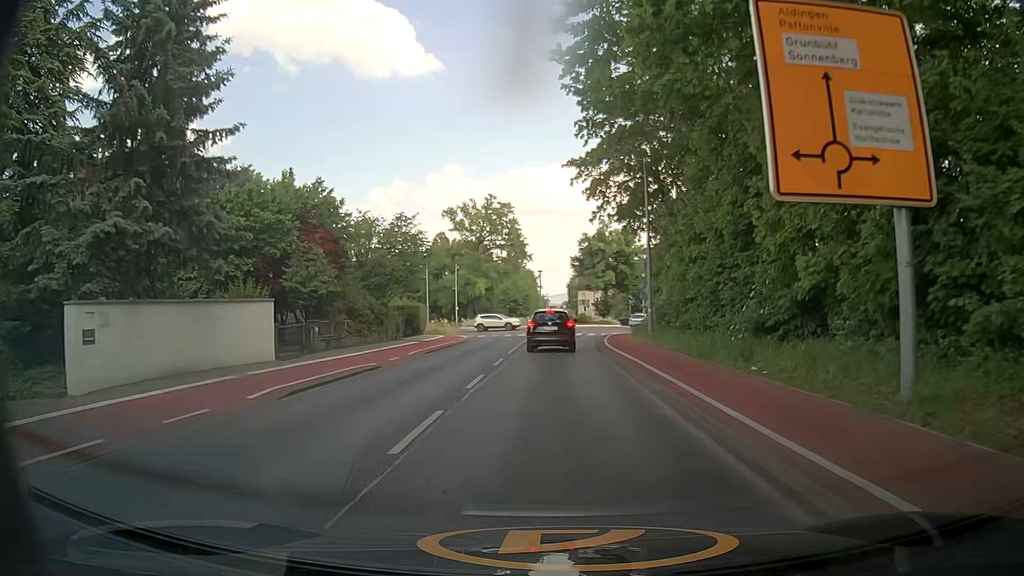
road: secondary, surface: asphalt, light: Day
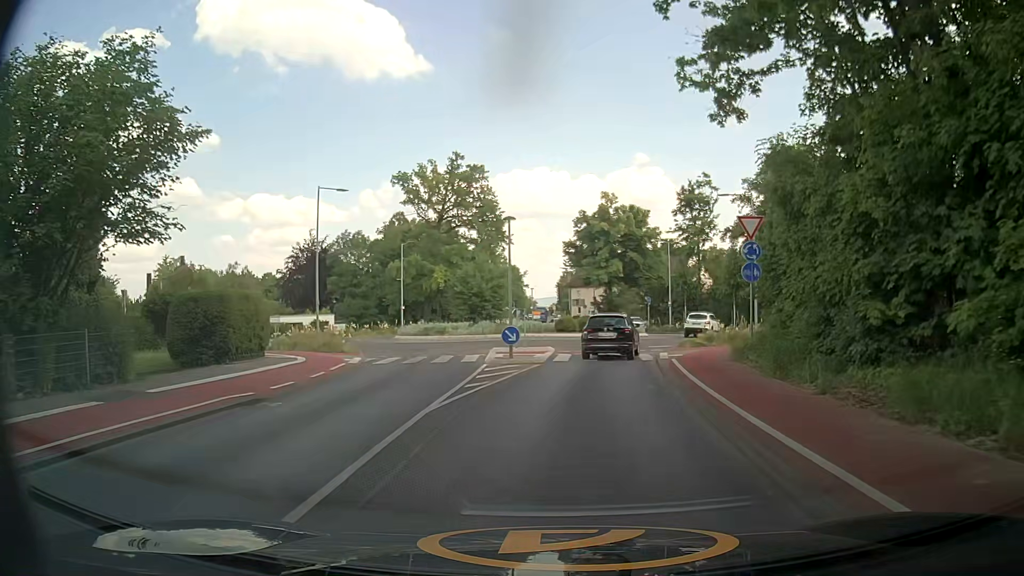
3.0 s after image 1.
(0.0, +26.8) m; +1°
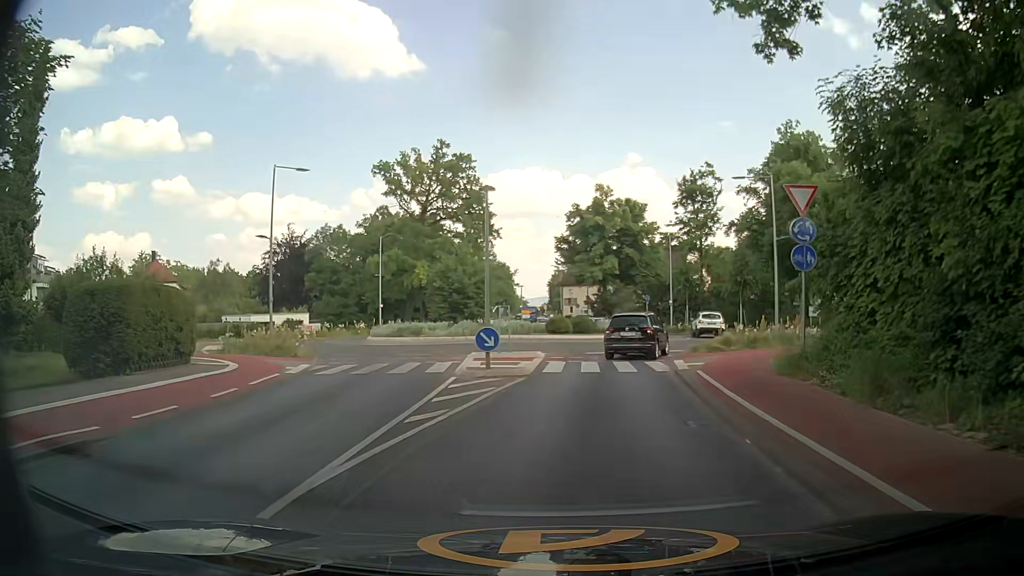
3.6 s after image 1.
(0.0, +5.0) m; 0°
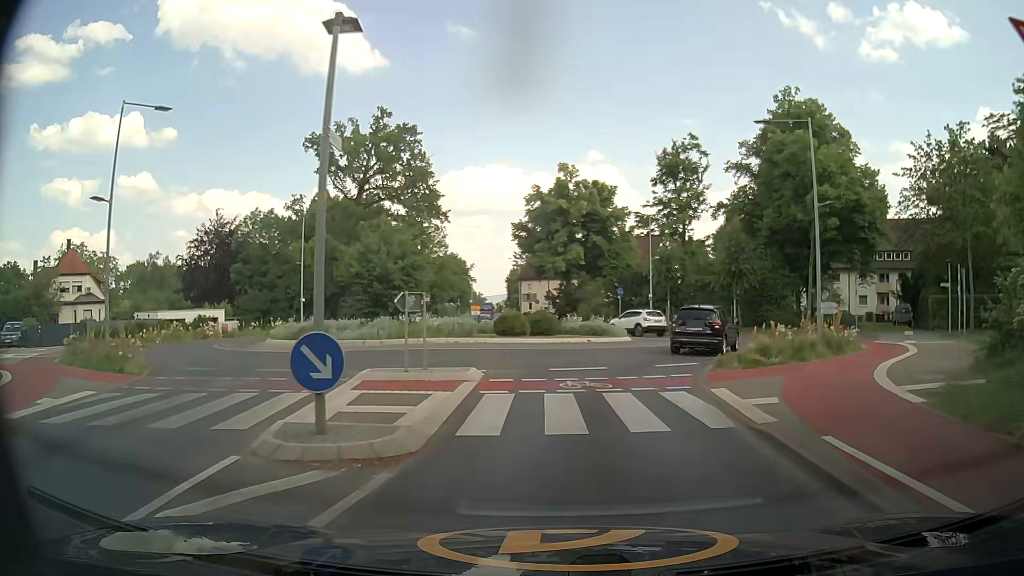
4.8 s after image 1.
(+0.2, +9.9) m; +4°
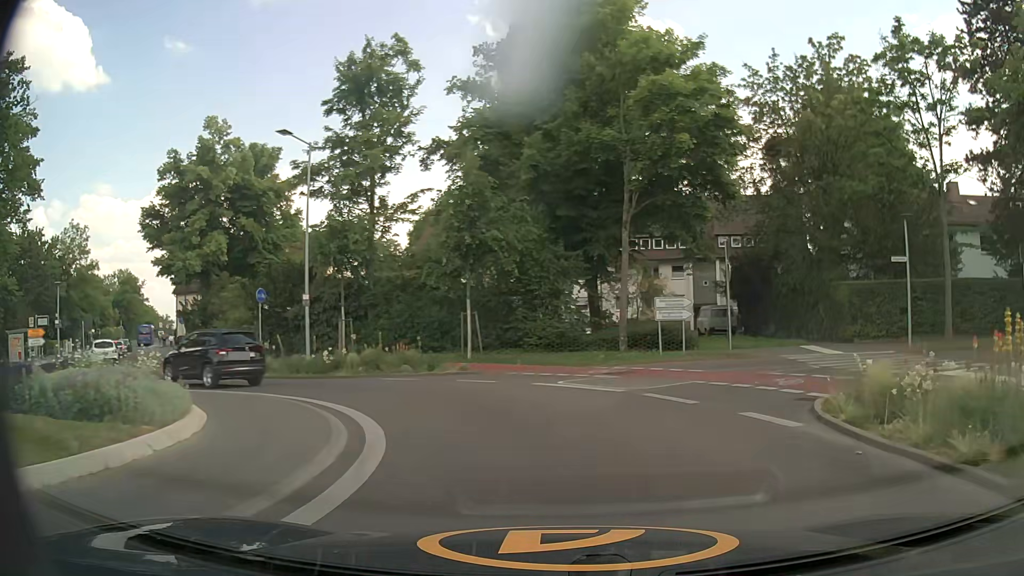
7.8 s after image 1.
(+3.2, +22.5) m; +25°
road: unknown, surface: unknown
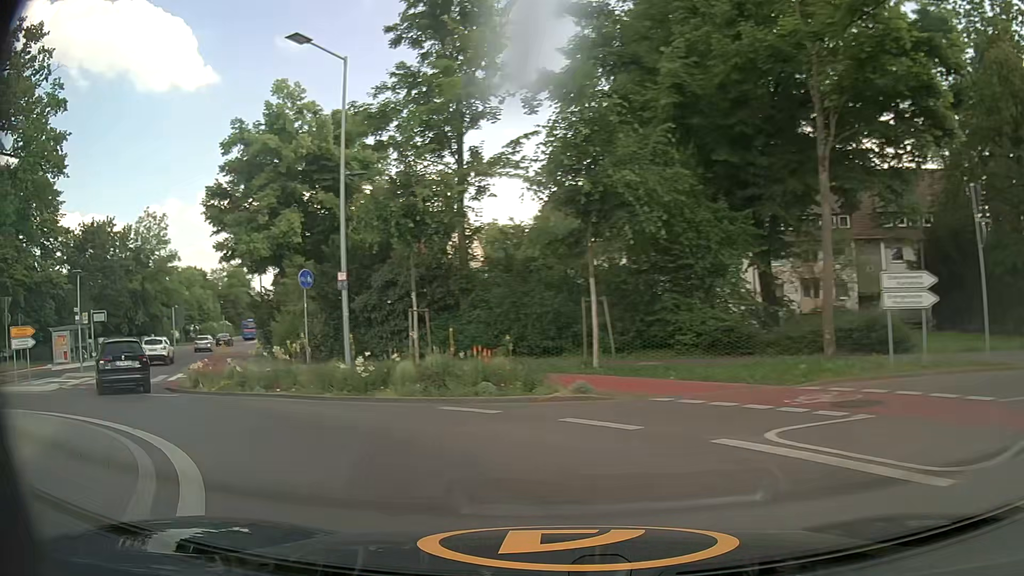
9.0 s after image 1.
(-0.2, +8.3) m; -10°
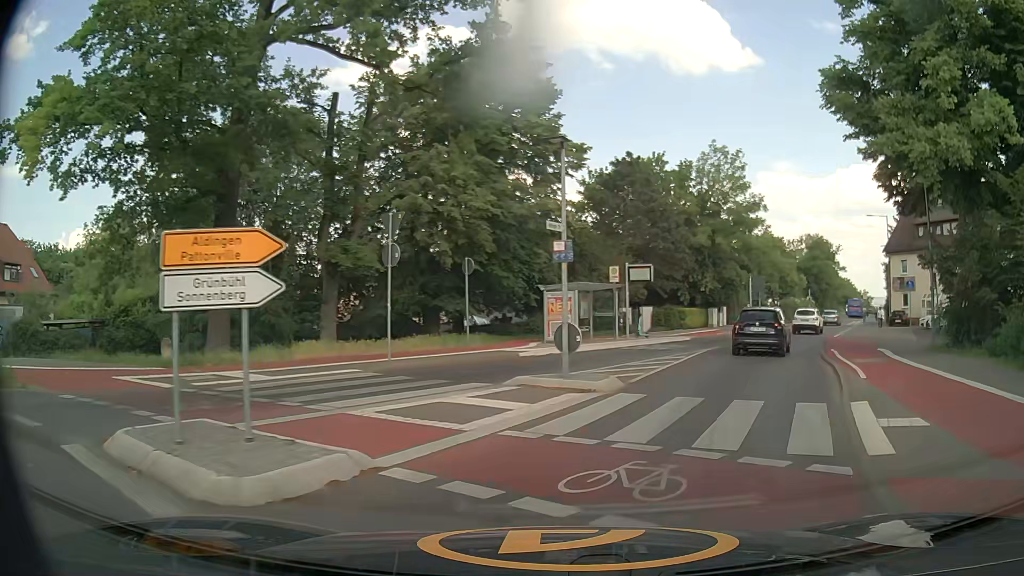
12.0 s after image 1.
(-10.5, +15.3) m; -51°
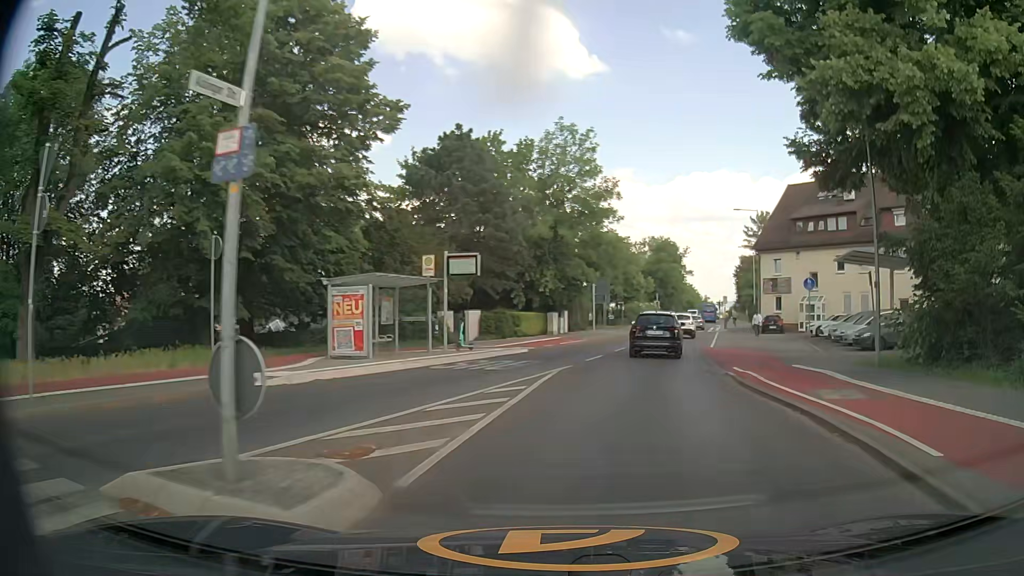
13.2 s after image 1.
(+1.0, +8.0) m; +14°
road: secondary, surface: asphalt
(+1, +10) (+3, +20) (+5, +30) (+7, +39) (+10, +49) (+13, +58) (+16, +68) (+18, +78) (+21, +87) (+24, +97) m
